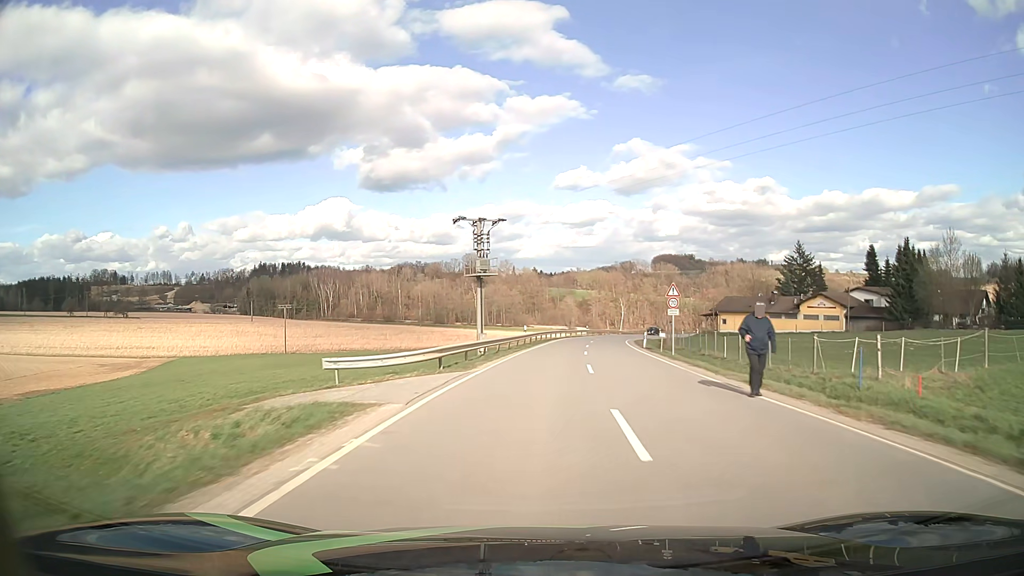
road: tertiary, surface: asphalt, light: Day
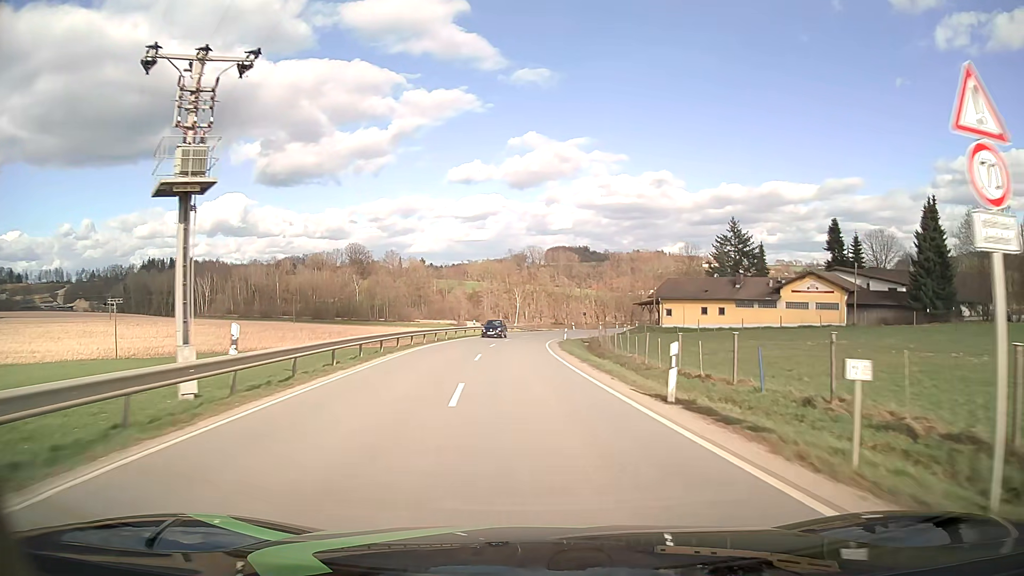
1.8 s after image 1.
(+2.8, +31.9) m; +9°
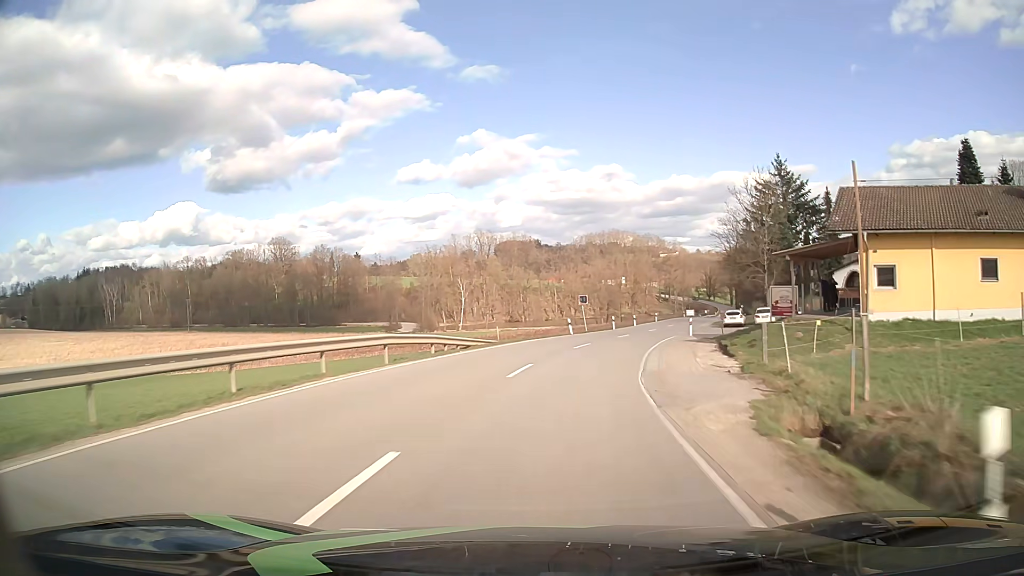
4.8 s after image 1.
(+0.4, +55.9) m; +4°
(0, +10) (+1, +20) (+3, +30) (+6, +39) (+9, +49) (+13, +58) (+16, +68) (+19, +77) (+22, +87) (+26, +96) m
